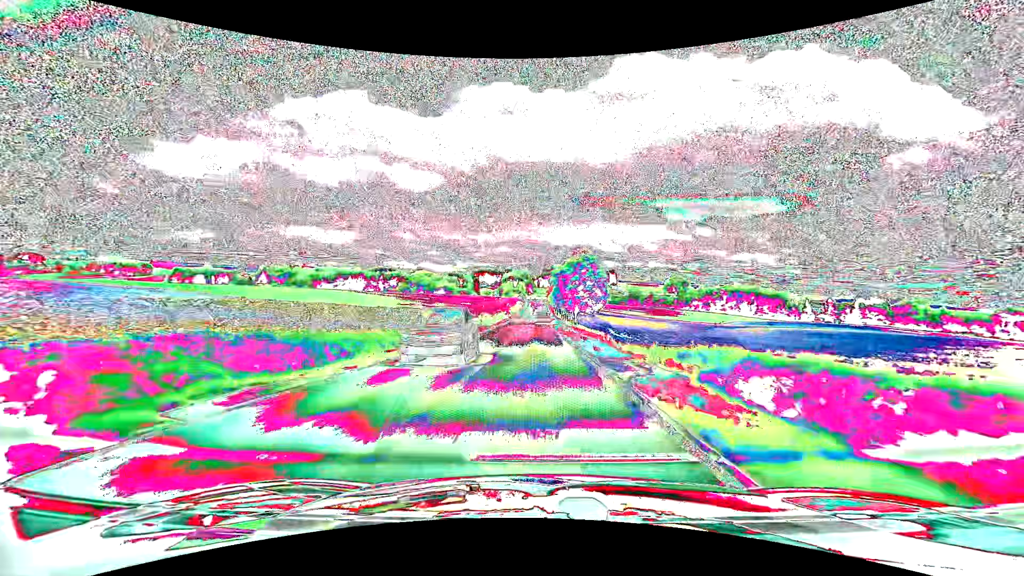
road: tertiary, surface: asphalt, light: Day
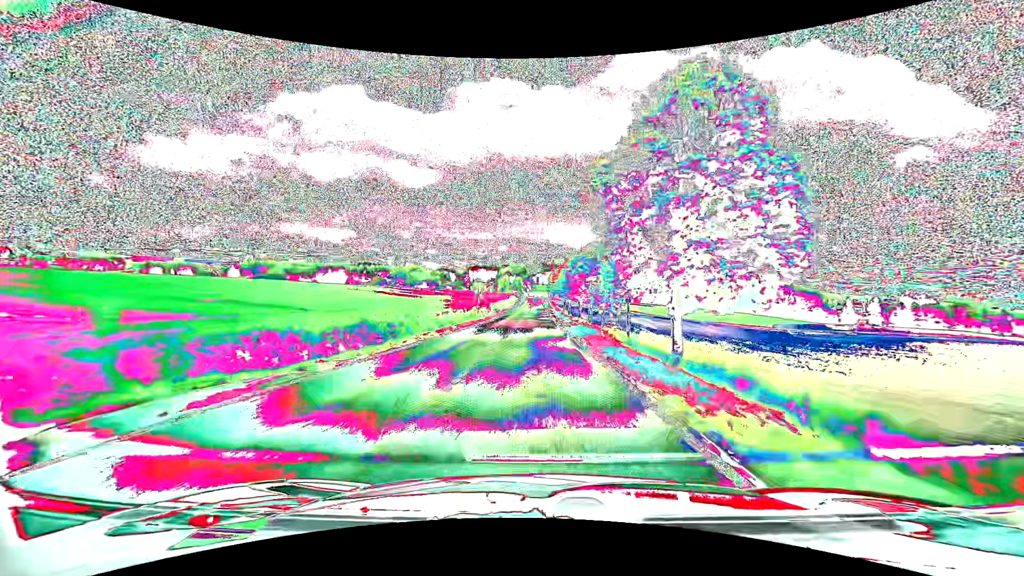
(0.0, +50.9) m; 0°
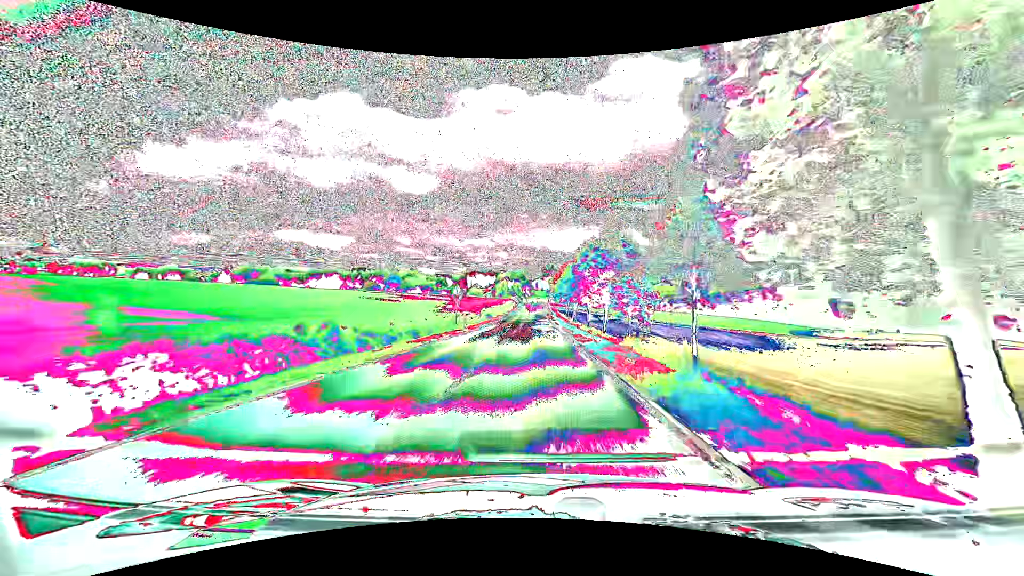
(0.0, +12.9) m; 0°
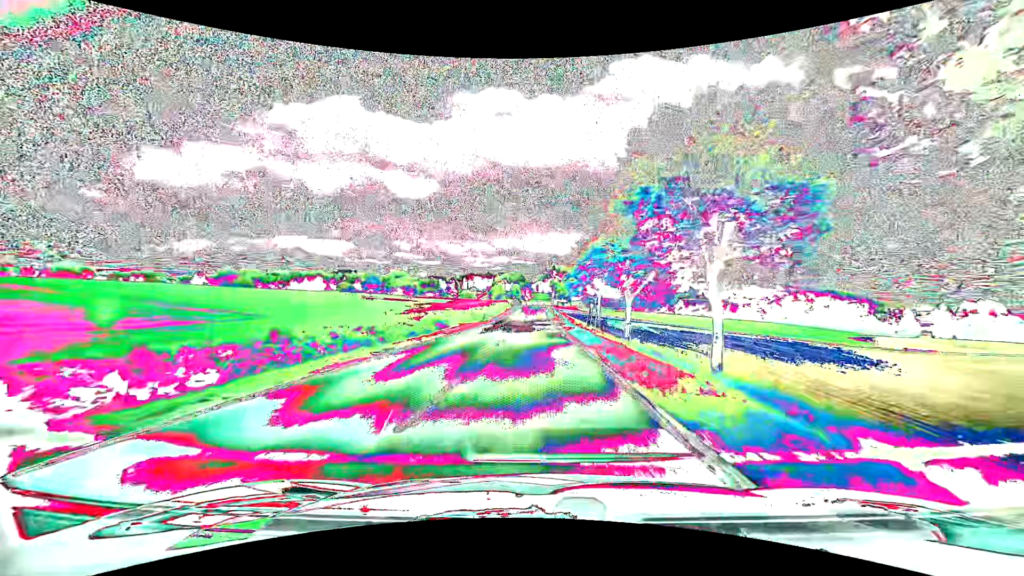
(0.0, +38.9) m; 0°
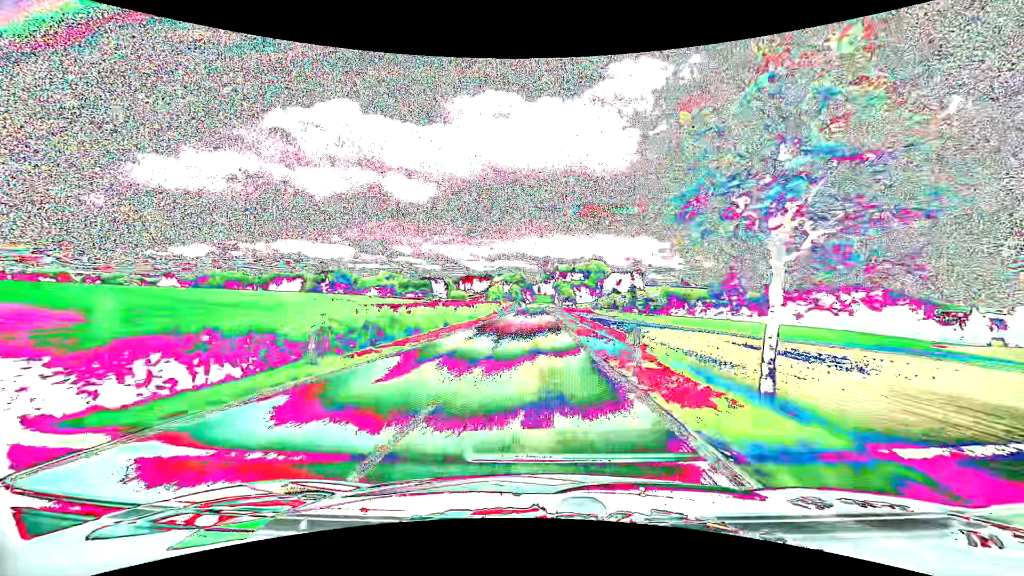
(-0.2, +39.6) m; 0°
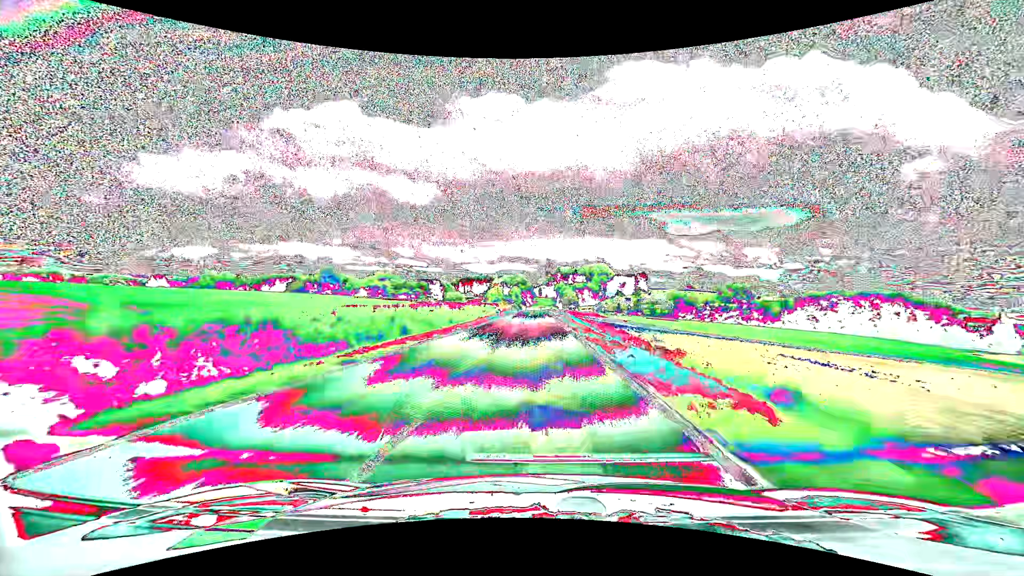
(0.0, +13.2) m; 0°
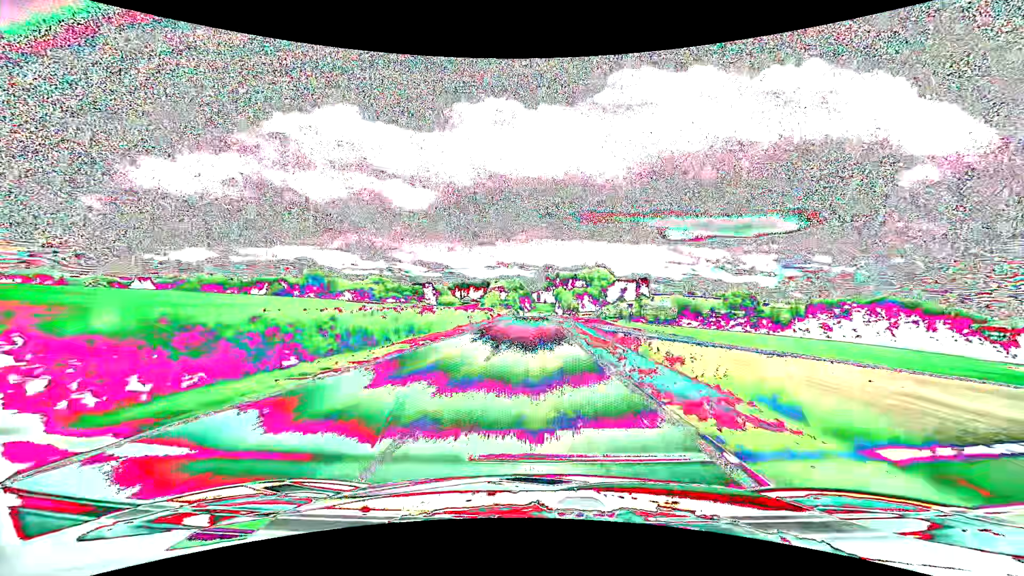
(0.0, +13.1) m; 0°
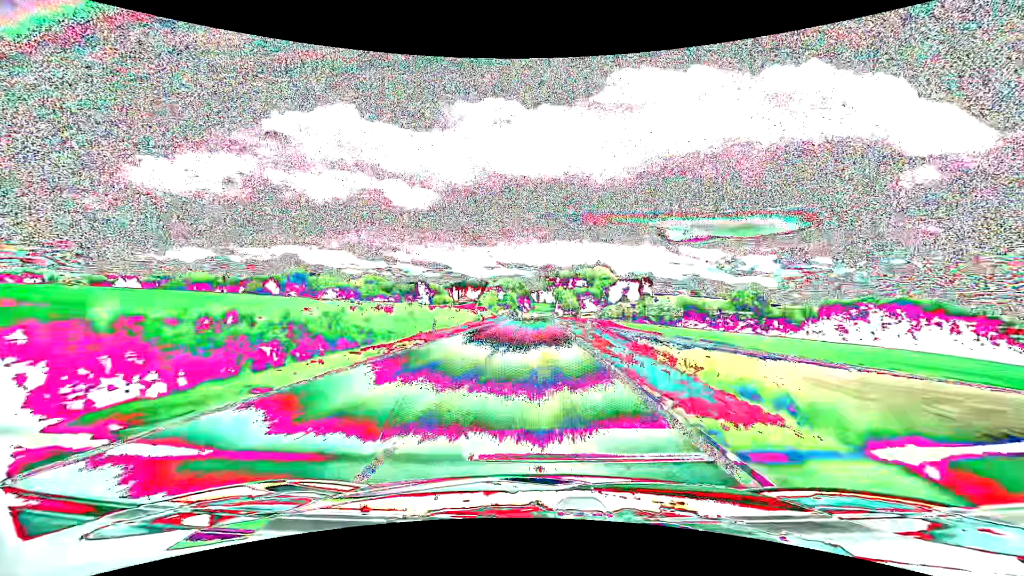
(0.0, +13.1) m; 0°
(0, +10) (0, +20) (0, +30) (0, +40) (0, +50) (0, +60) (0, +70) (0, +80) (0, +90) (-1, +100) m
